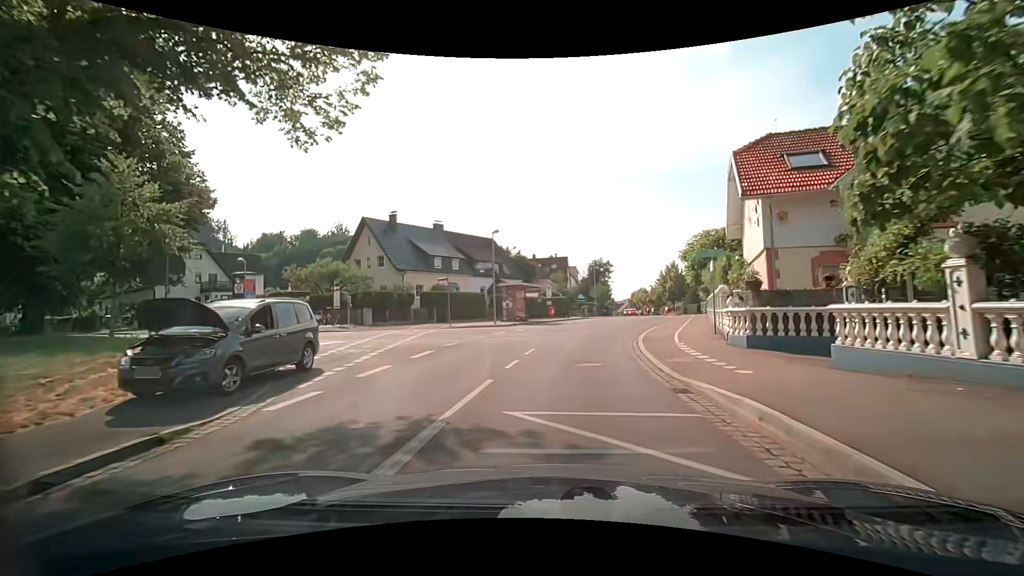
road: tertiary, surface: asphalt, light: Day
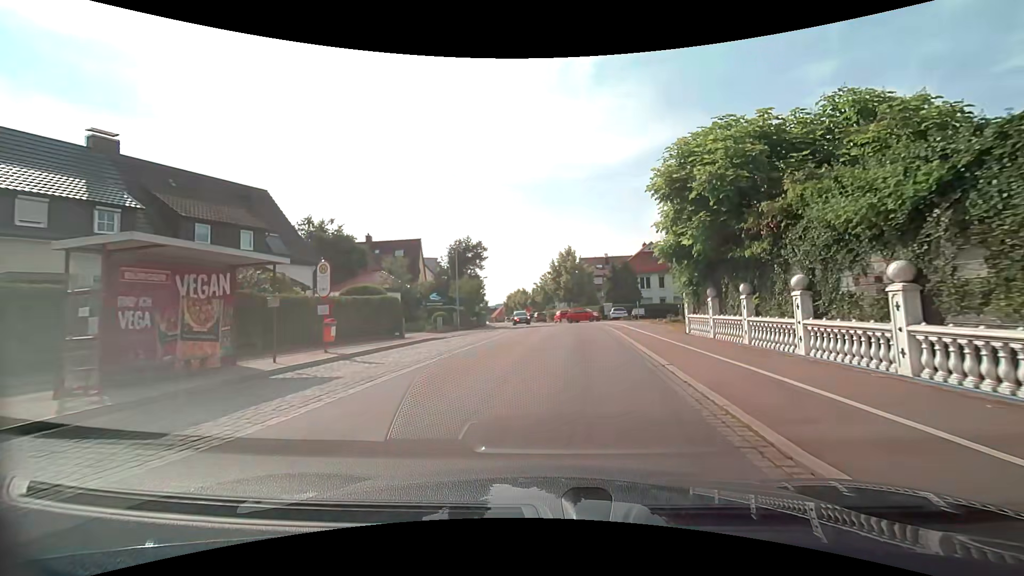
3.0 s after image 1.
(+2.1, +26.3) m; +13°
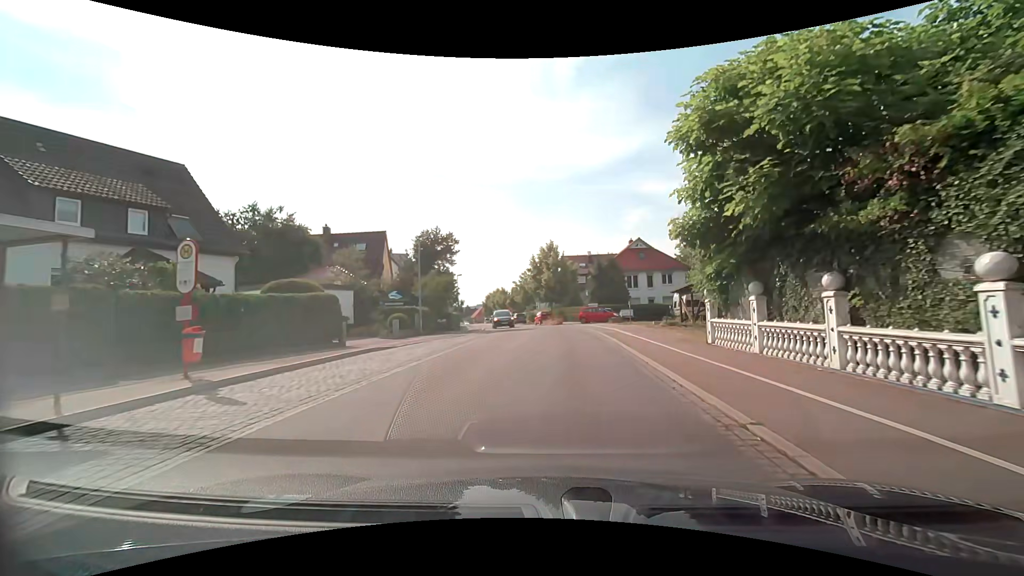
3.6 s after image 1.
(+0.2, +5.3) m; +3°
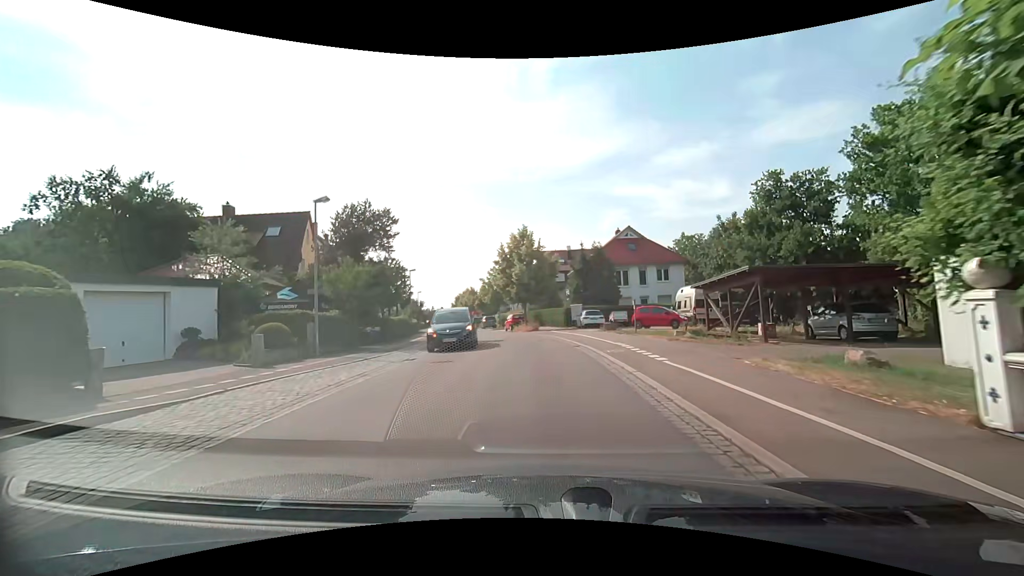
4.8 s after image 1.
(+0.3, +10.6) m; +4°
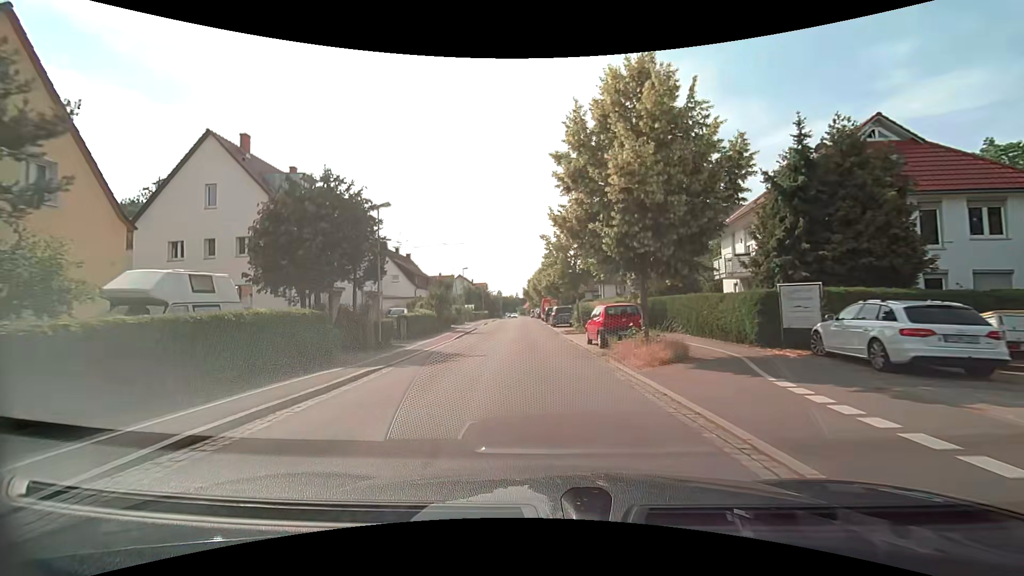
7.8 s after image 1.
(-1.1, +26.9) m; -9°
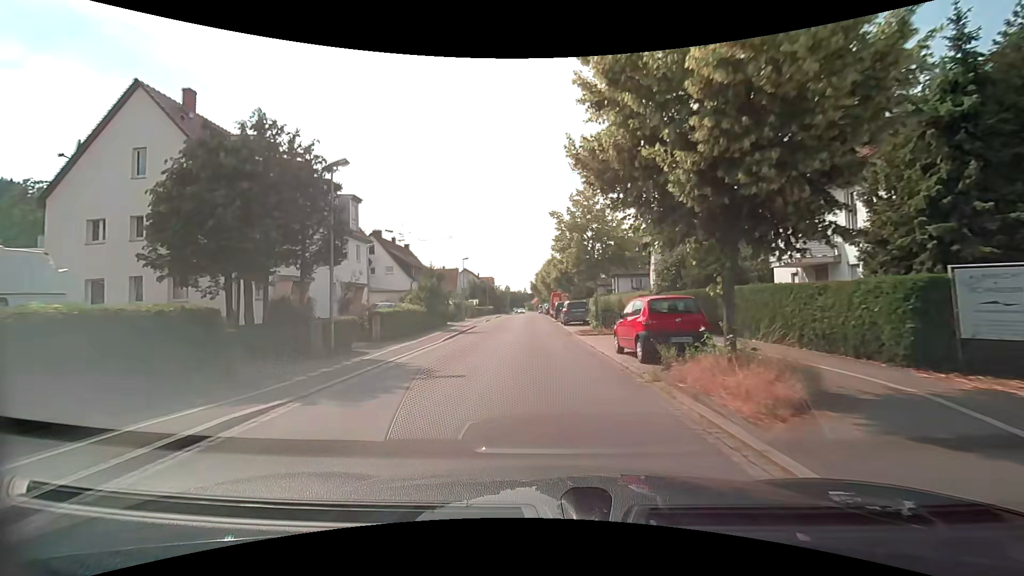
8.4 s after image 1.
(-0.1, +5.8) m; -1°
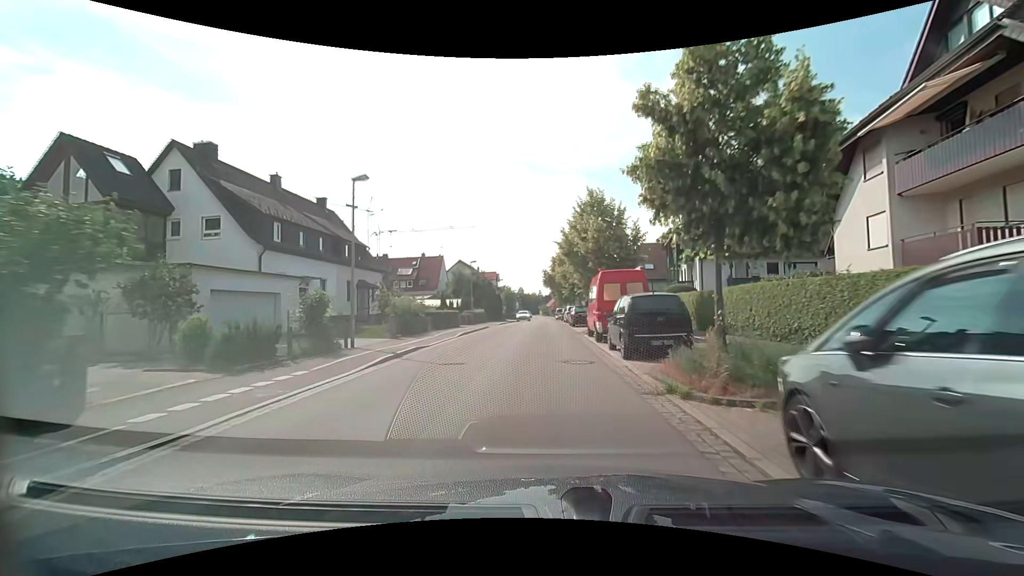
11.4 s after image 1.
(-0.5, +32.2) m; -3°
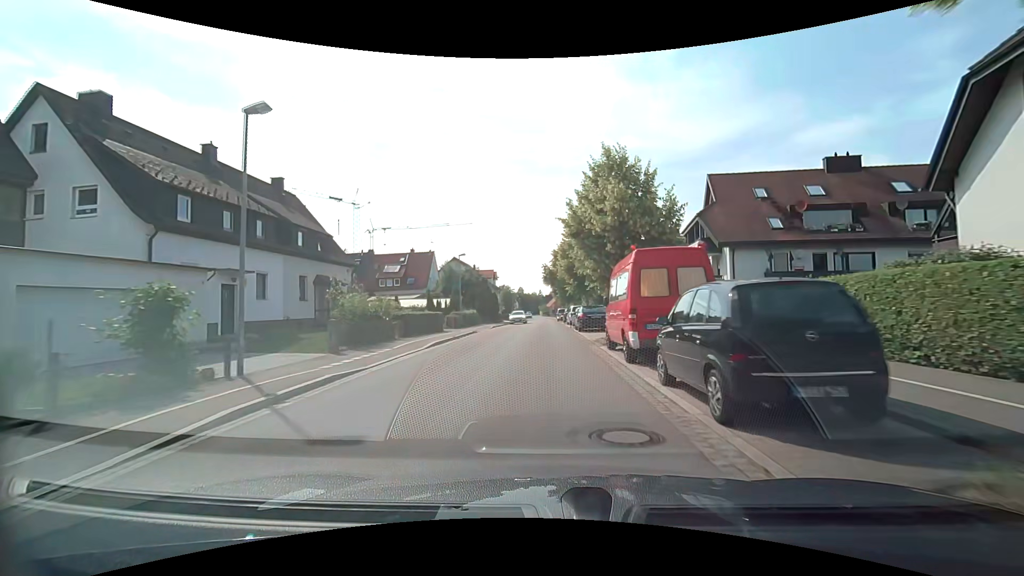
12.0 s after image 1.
(0.0, +6.6) m; +1°
(0, +10) (0, +20) (0, +30) (0, +40) (0, +50) (0, +60) (0, +70) (0, +80) (0, +90) (0, +100) m
